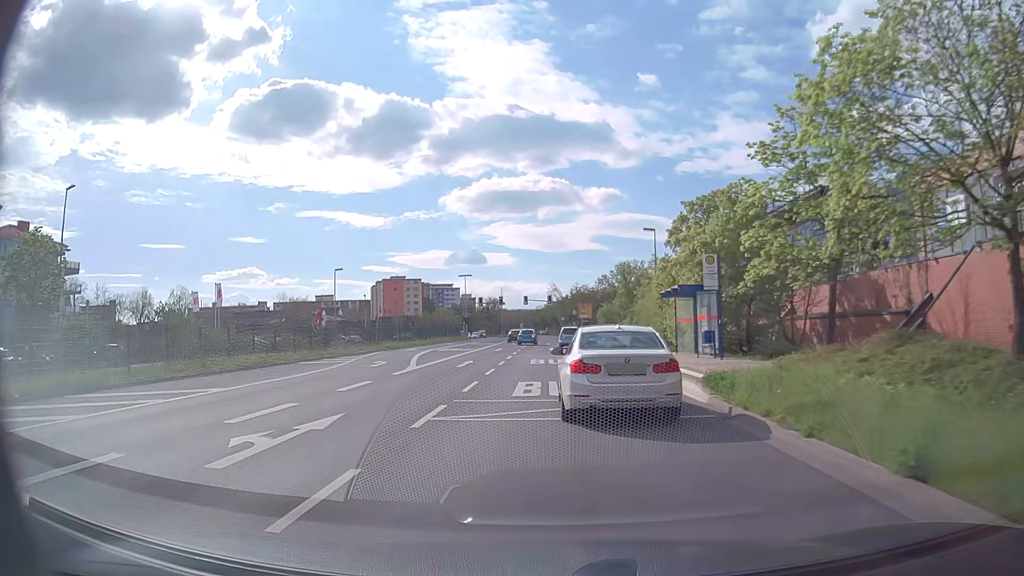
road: primary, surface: asphalt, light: Day
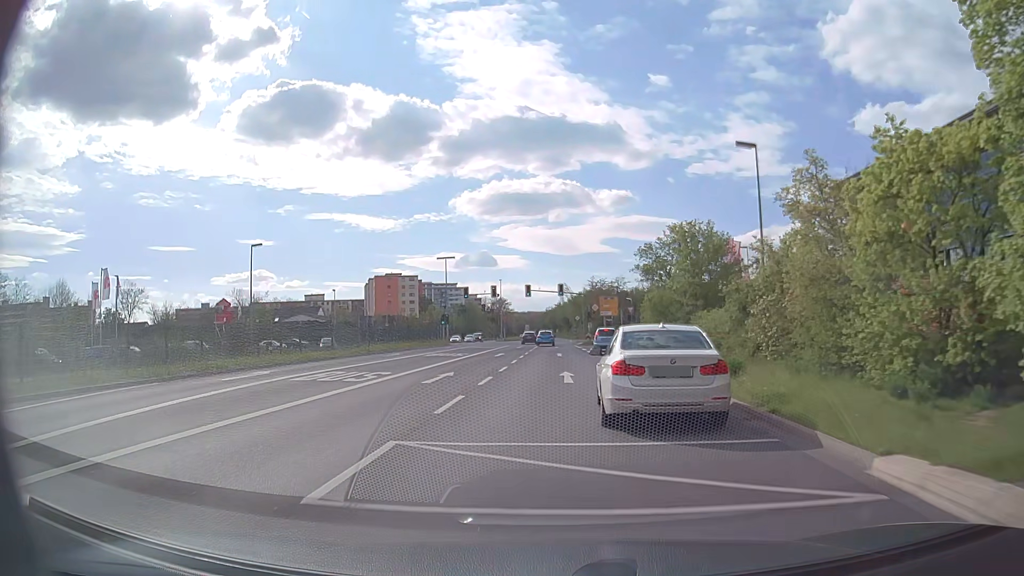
(-0.3, +28.4) m; -1°
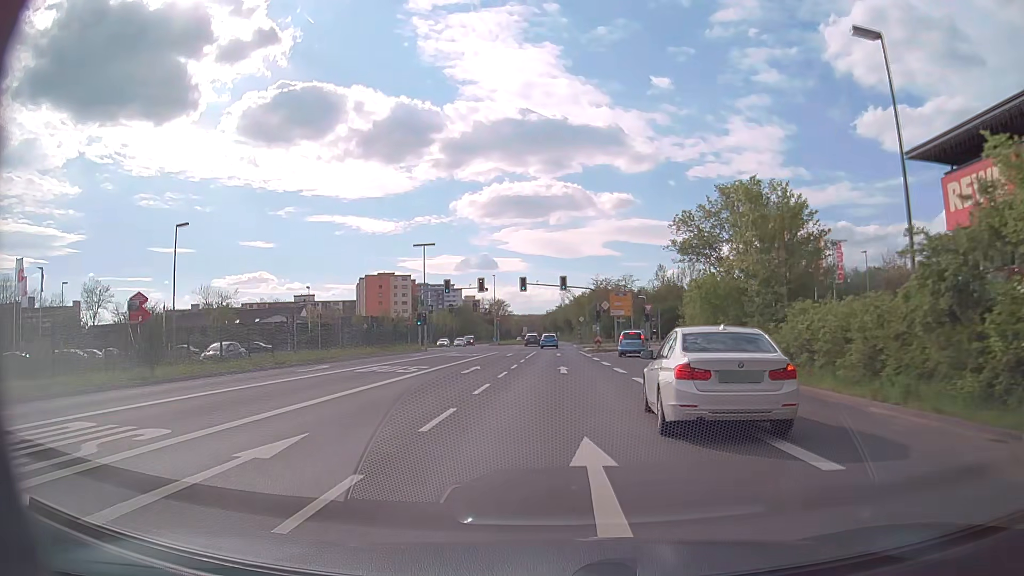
(-0.1, +13.9) m; 0°
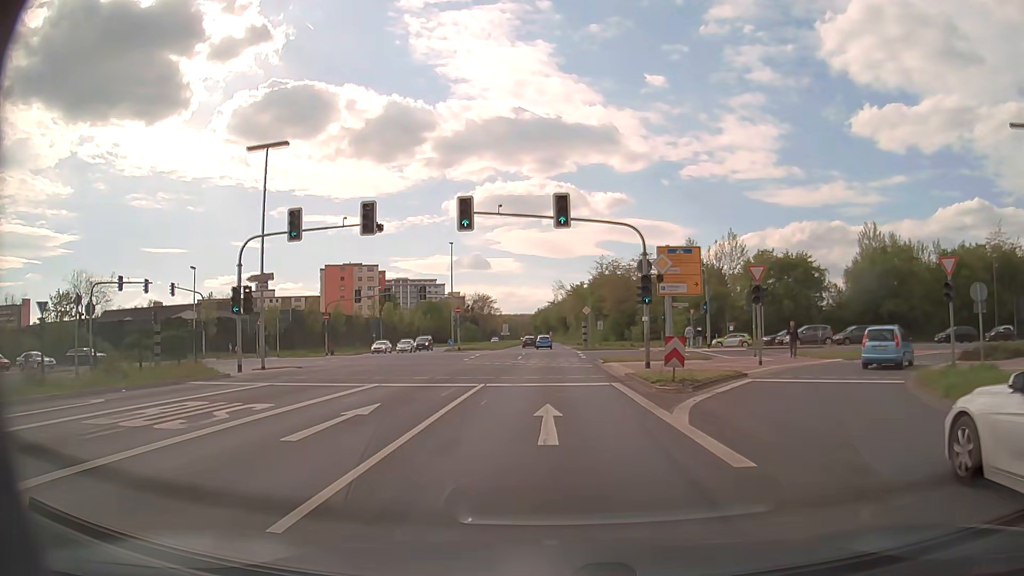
(+0.1, +35.8) m; 0°
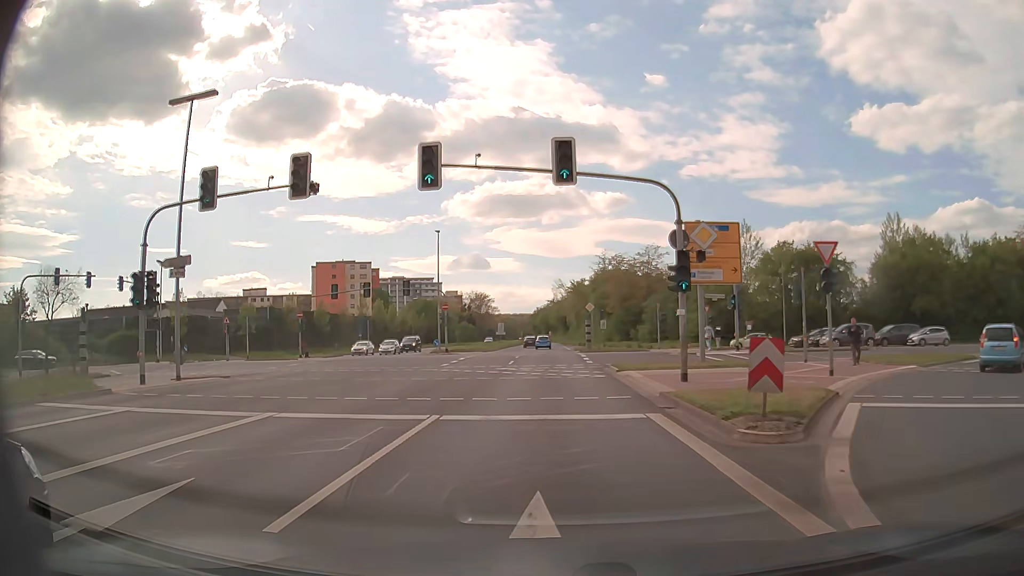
(0.0, +7.4) m; 0°
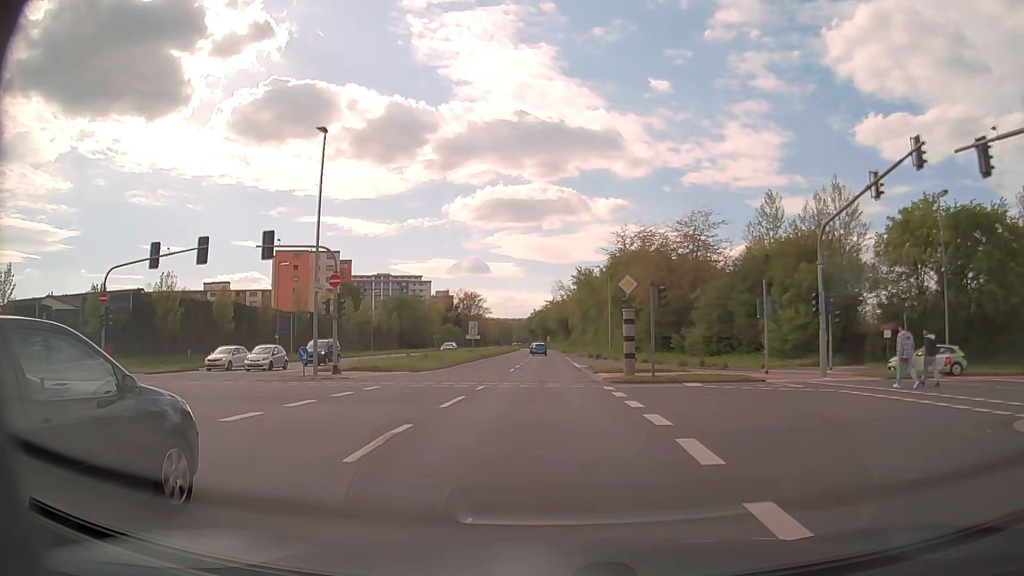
(0.0, +30.3) m; 0°
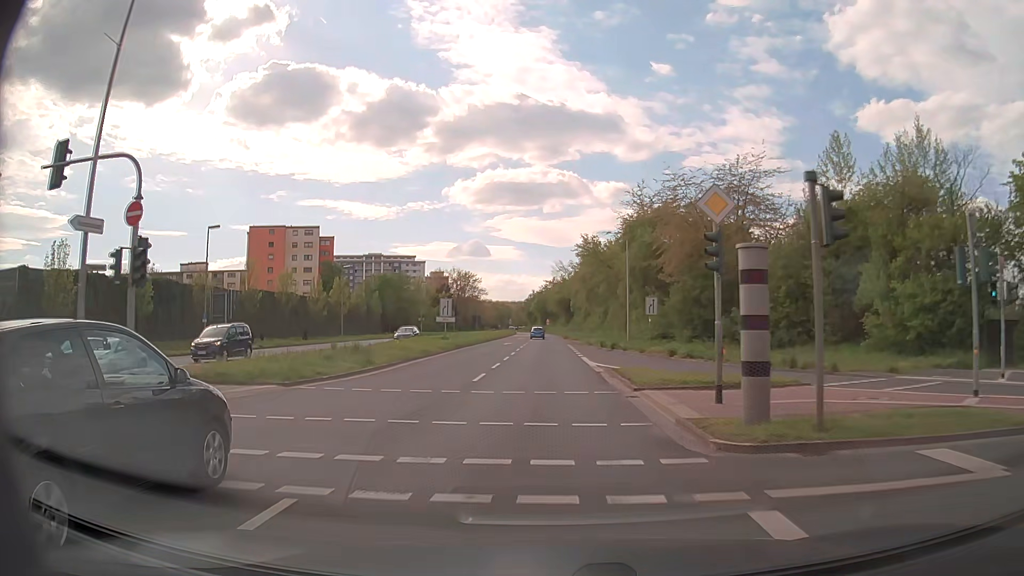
(+0.1, +15.4) m; 0°
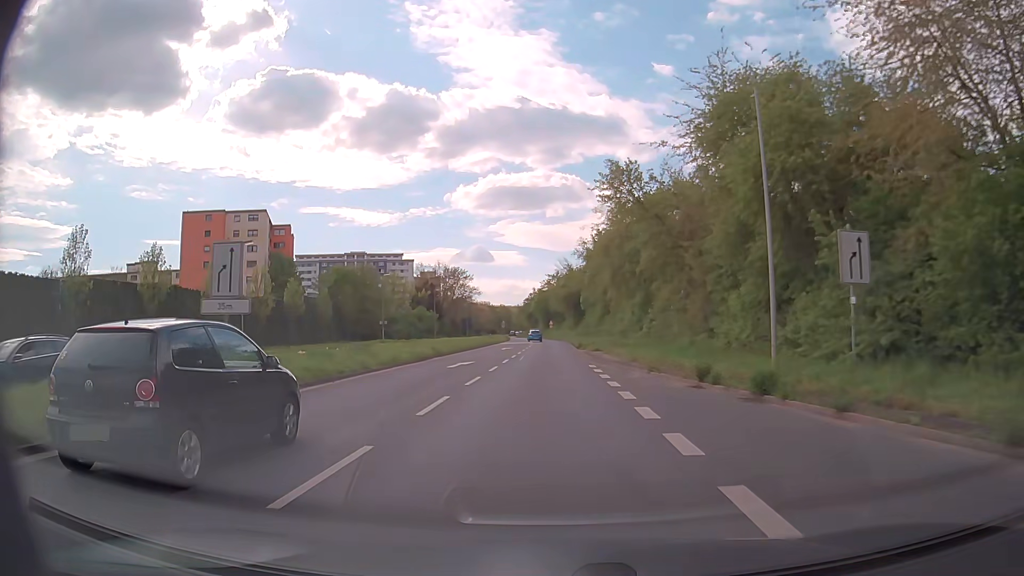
(0.0, +31.5) m; 0°
(0, +10) (0, +20) (0, +30) (0, +40) (0, +50) (-1, +60) (-1, +70) (-1, +80) (-2, +90) (-2, +100) m
